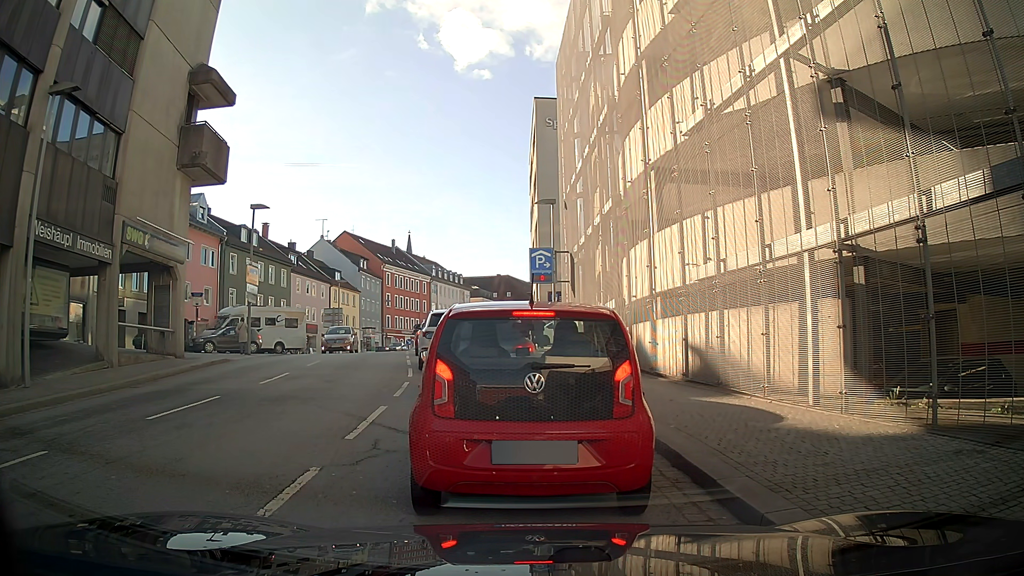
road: tertiary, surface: asphalt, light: Day
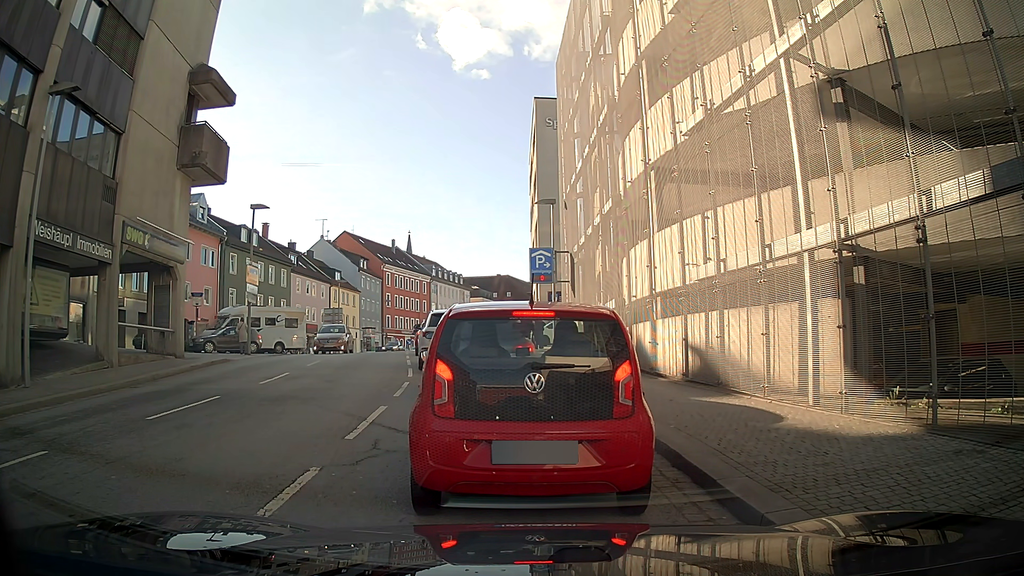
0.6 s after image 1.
(0.0, 0.0) m; 0°
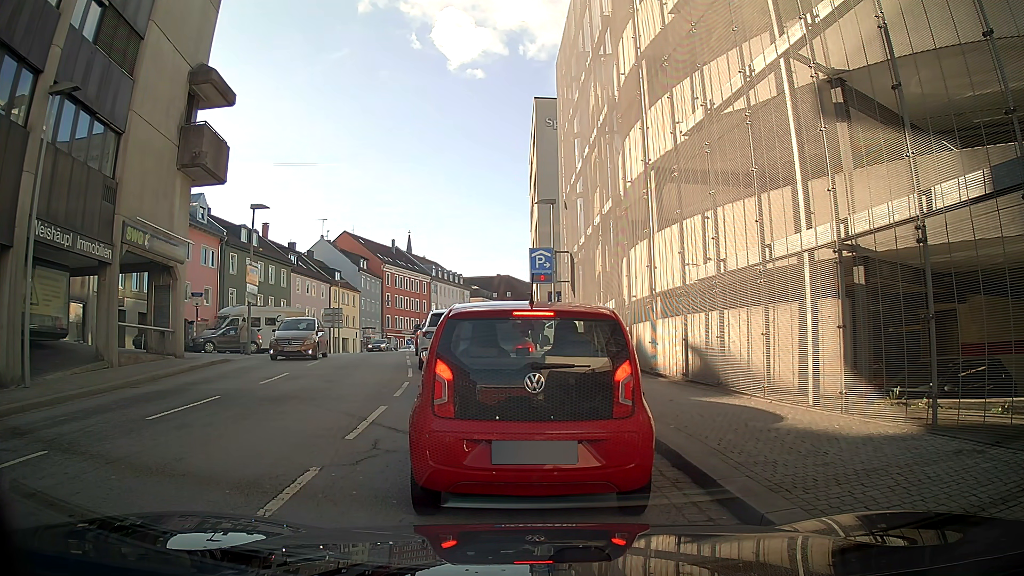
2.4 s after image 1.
(0.0, 0.0) m; 0°
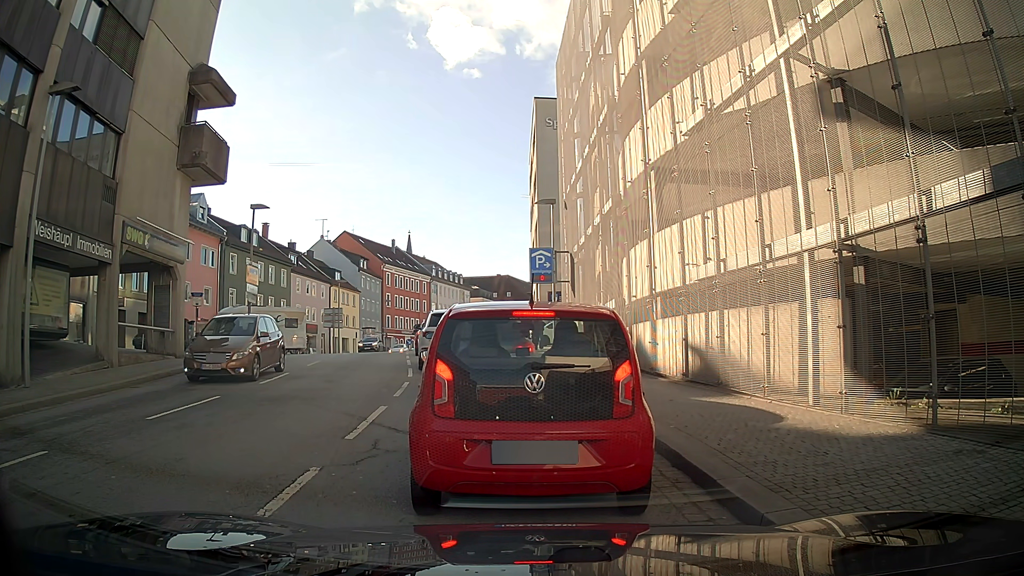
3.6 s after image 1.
(0.0, 0.0) m; 0°
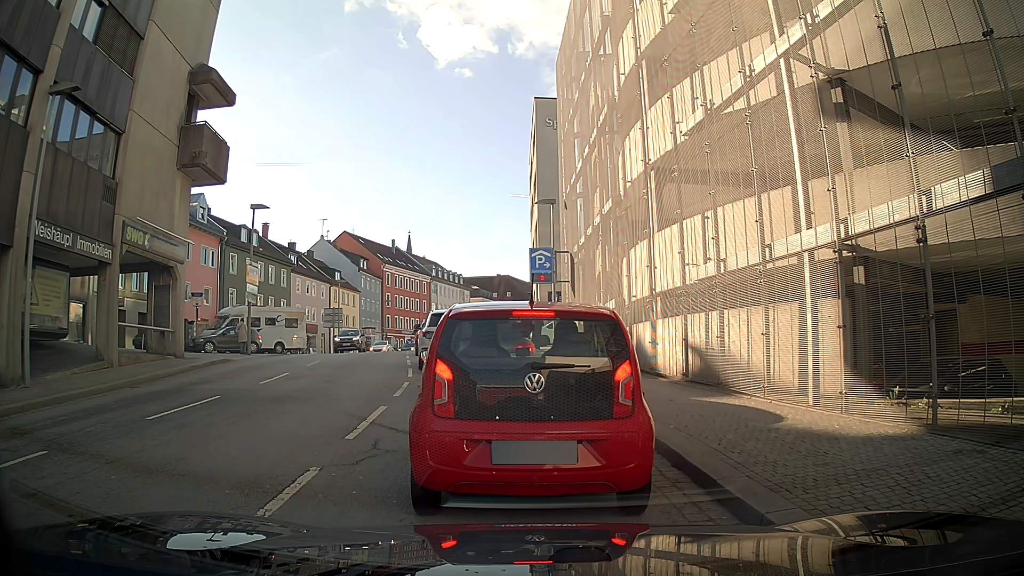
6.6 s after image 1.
(0.0, 0.0) m; 0°
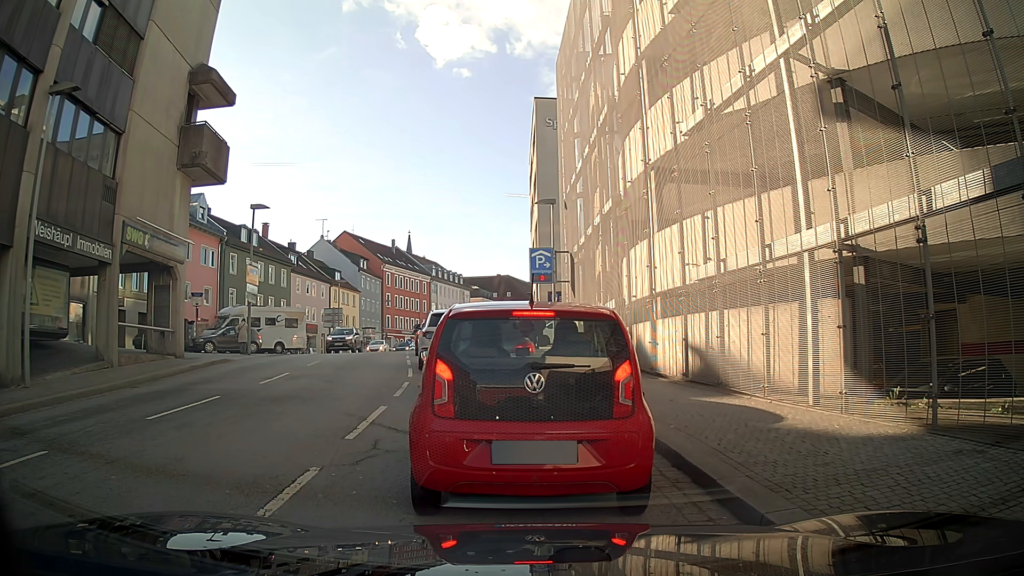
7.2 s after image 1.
(0.0, 0.0) m; 0°
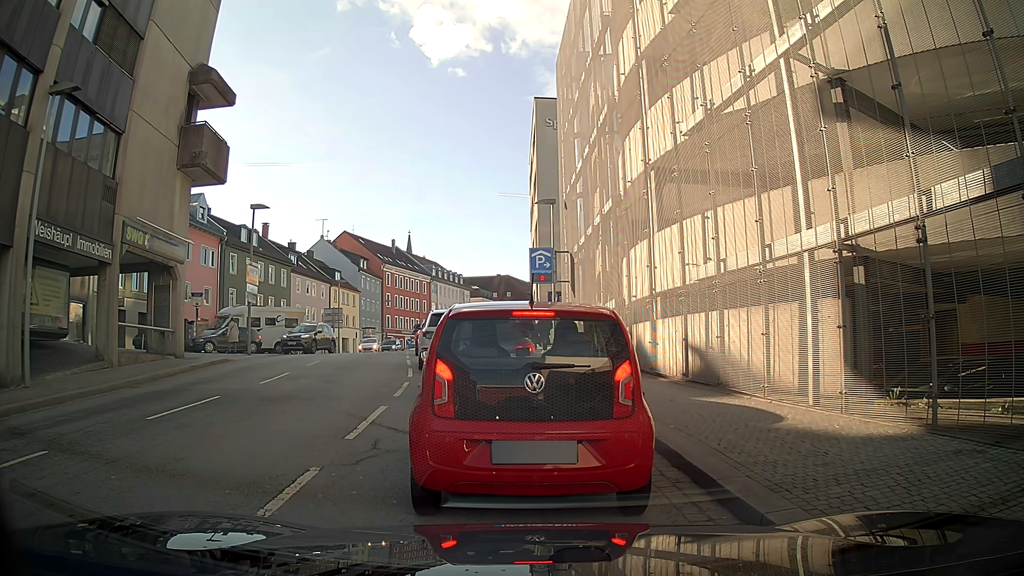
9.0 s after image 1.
(0.0, 0.0) m; 0°
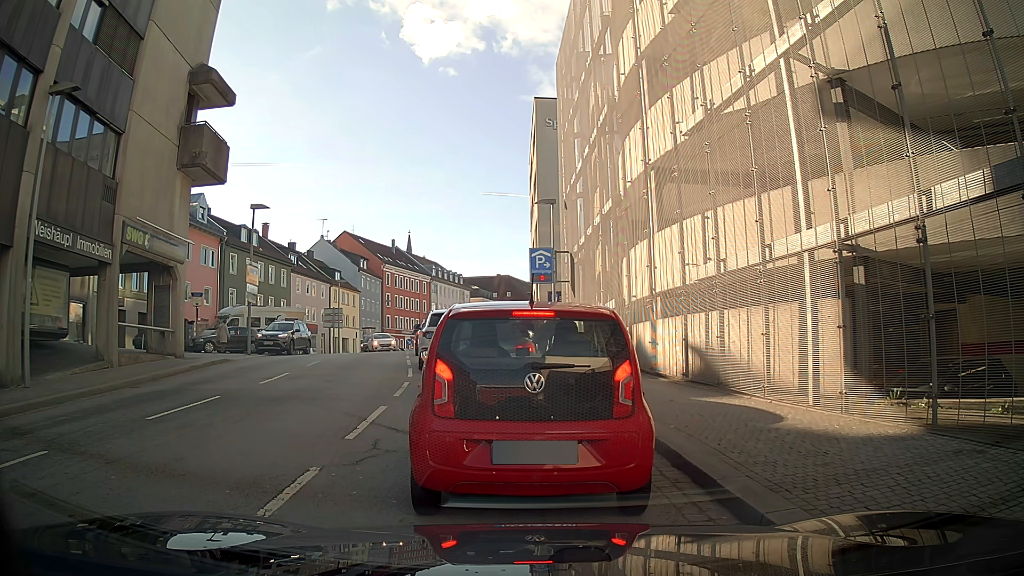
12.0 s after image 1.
(0.0, 0.0) m; 0°
